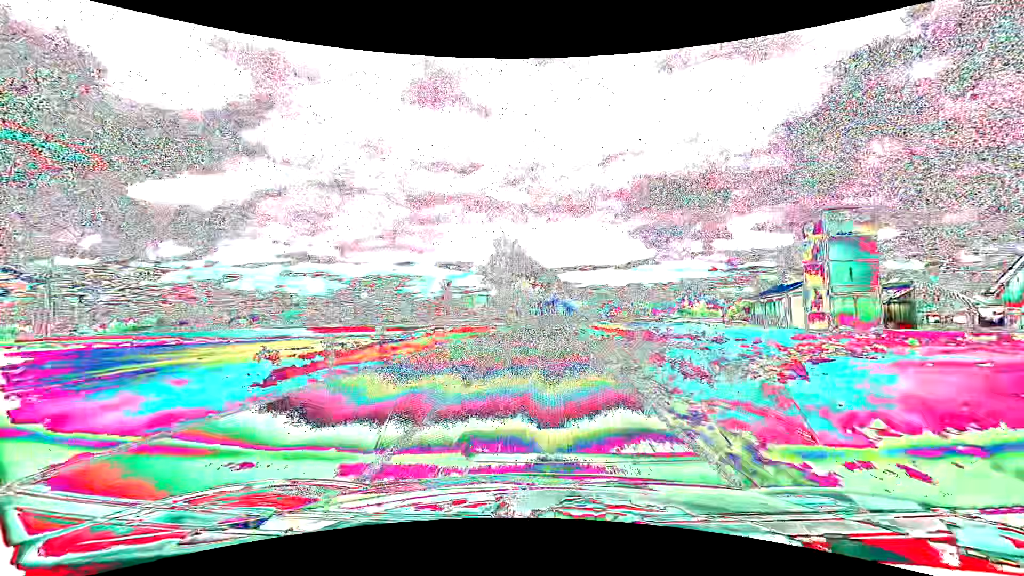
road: tertiary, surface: asphalt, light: Day
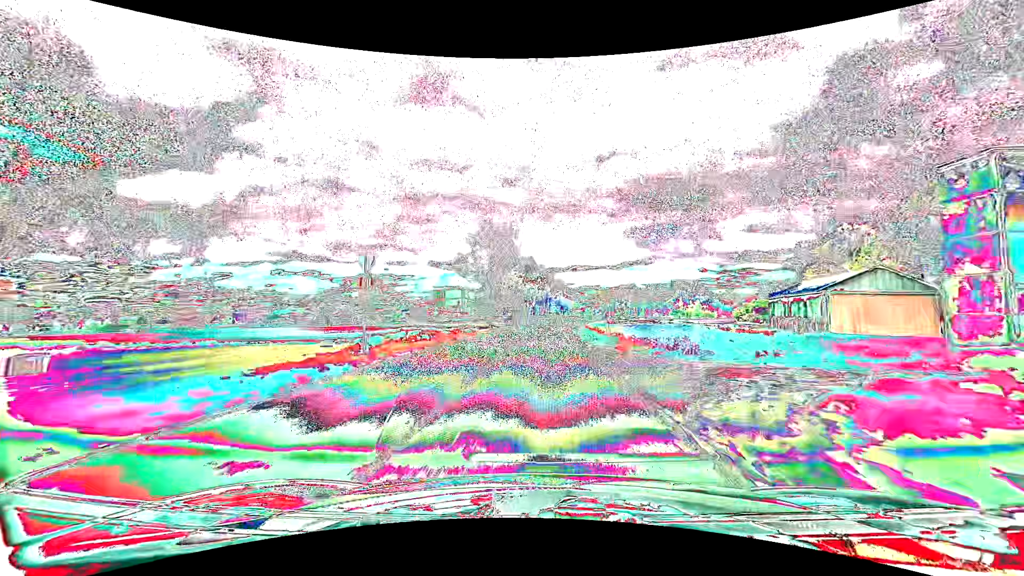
(+0.1, +12.4) m; +1°
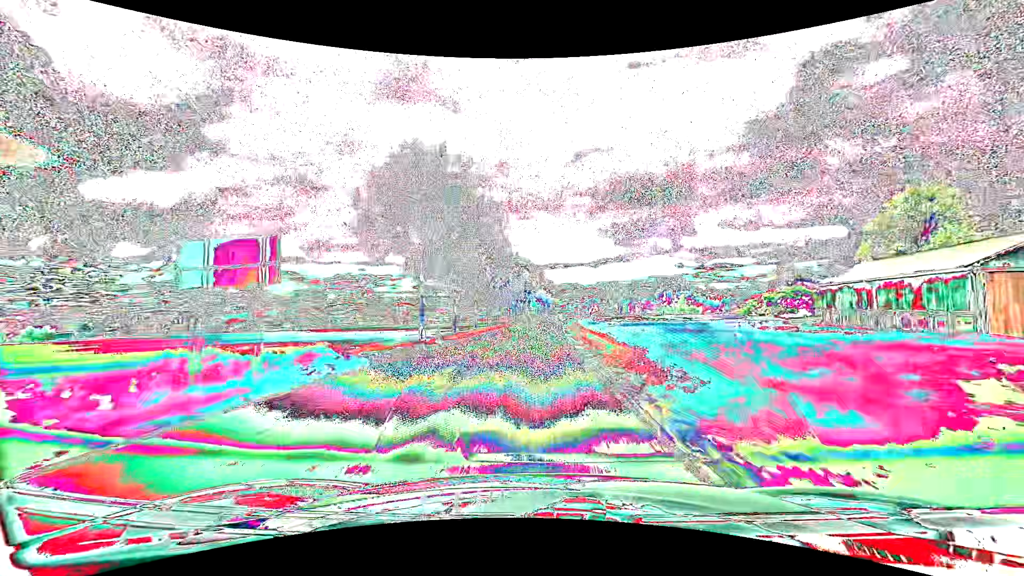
(+0.6, +26.0) m; +2°
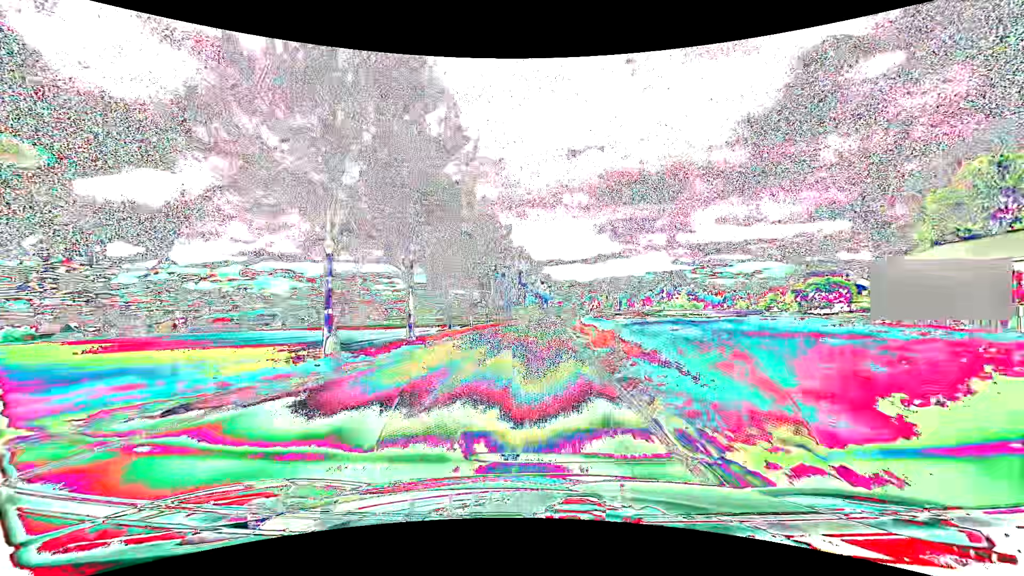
(+0.1, +13.6) m; 0°
